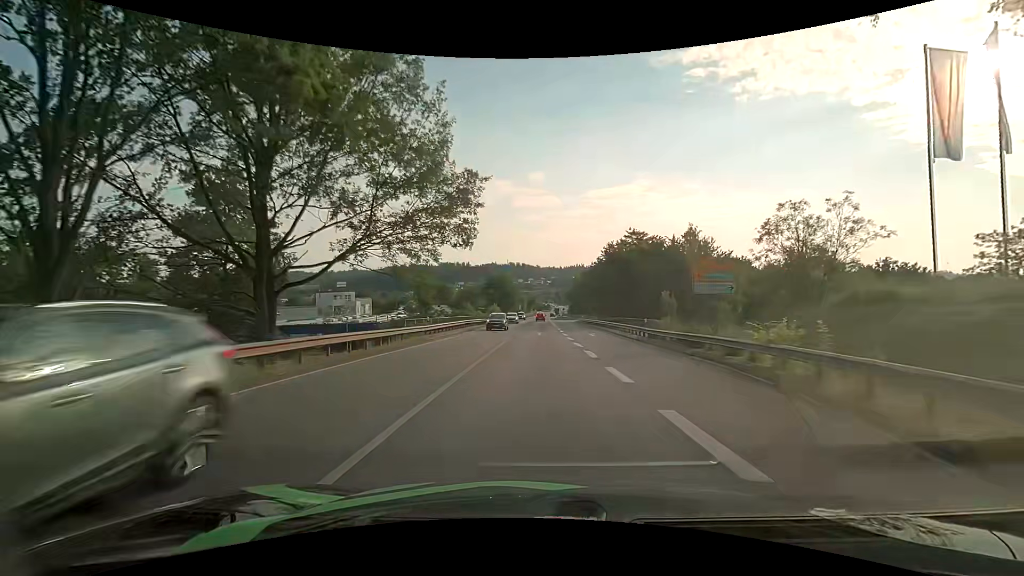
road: primary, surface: asphalt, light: Day
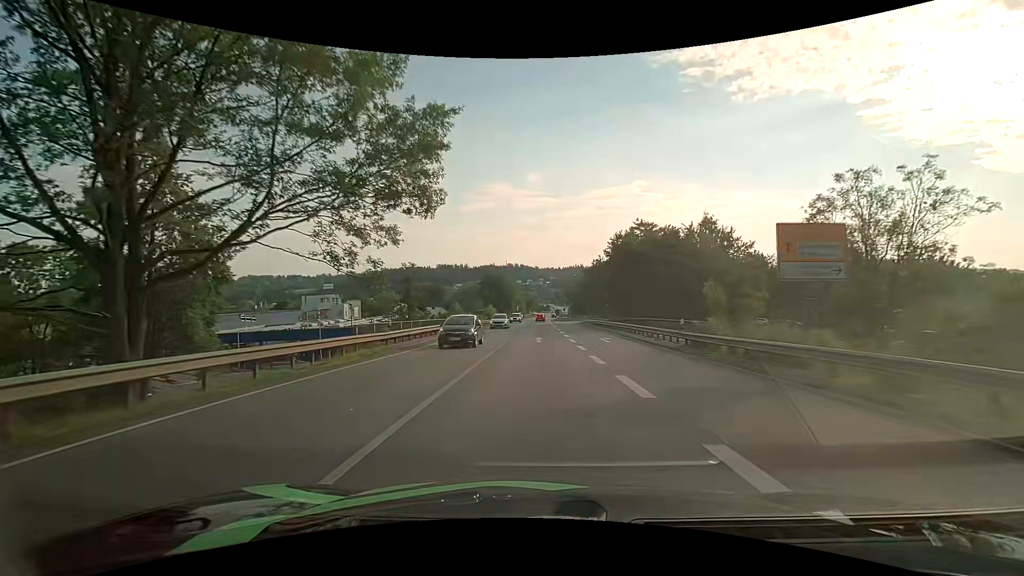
(0.0, +7.9) m; 0°
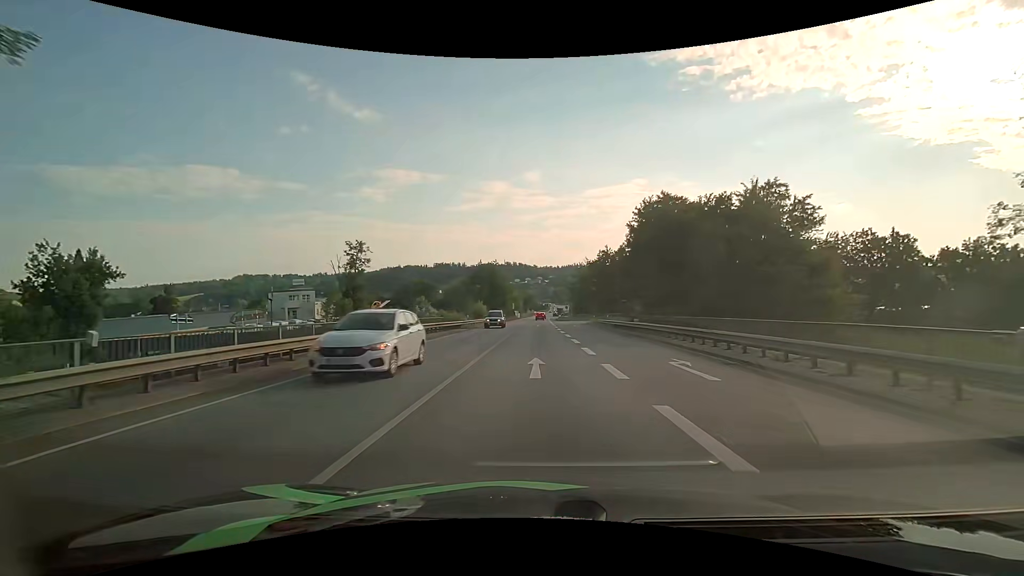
(0.0, +15.9) m; 0°
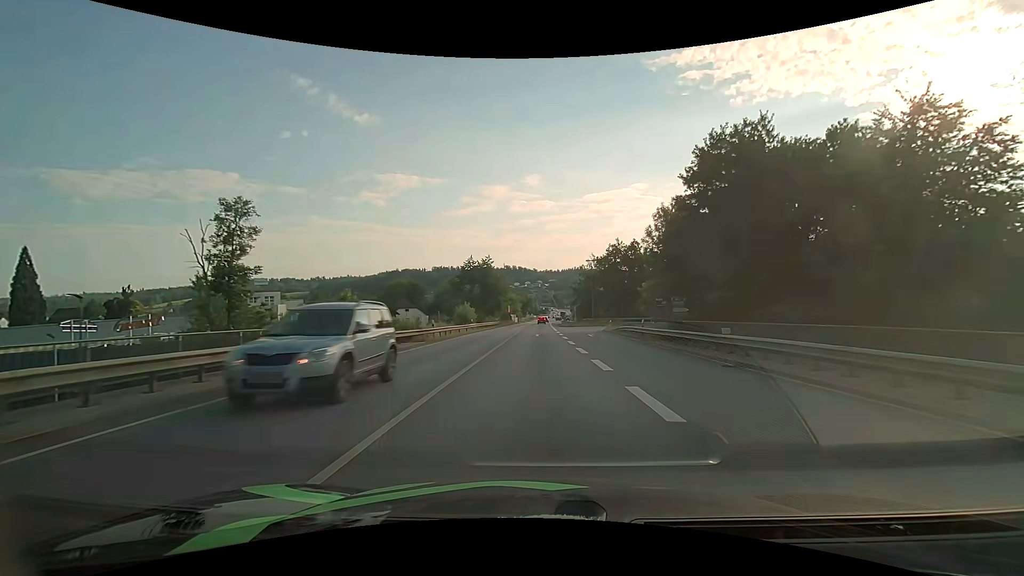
(0.0, +16.1) m; 0°
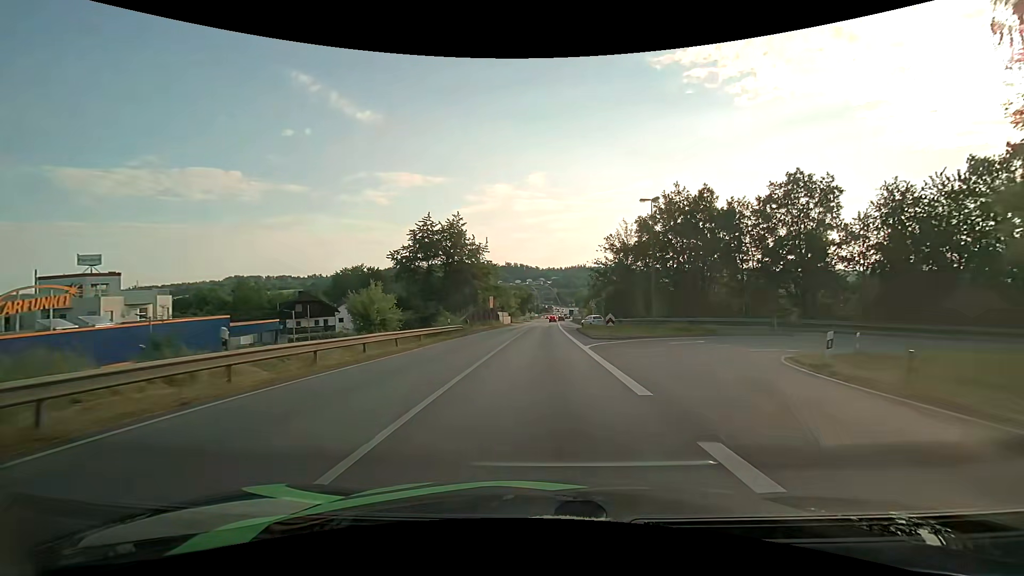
(-0.3, +40.2) m; 0°
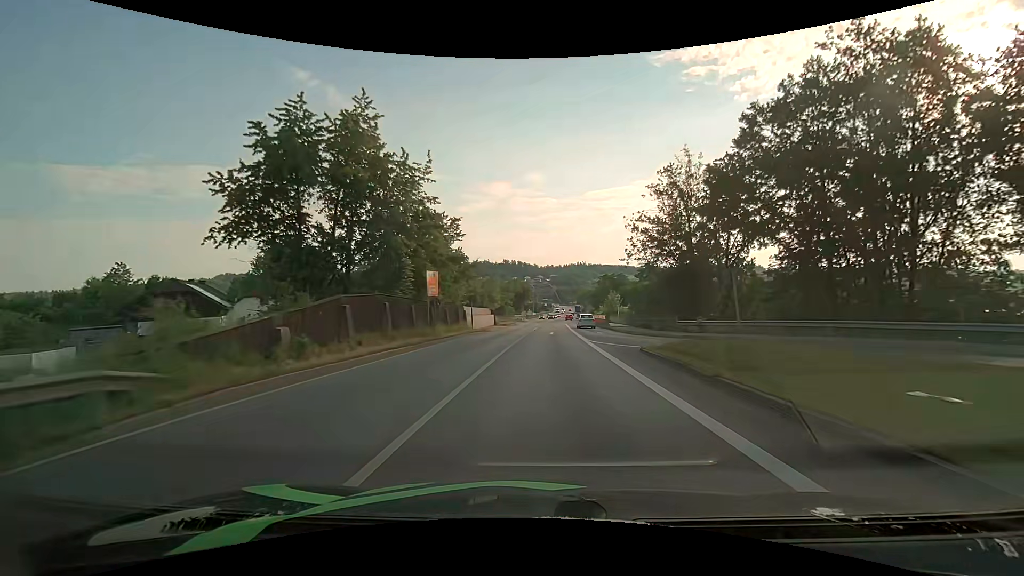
(0.0, +32.1) m; 0°
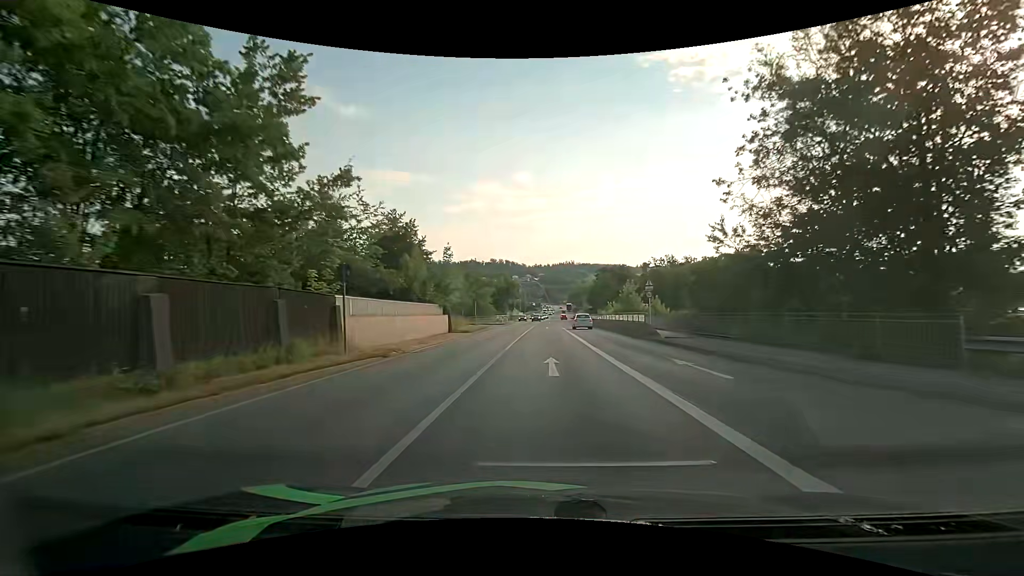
(+0.2, +24.0) m; +1°
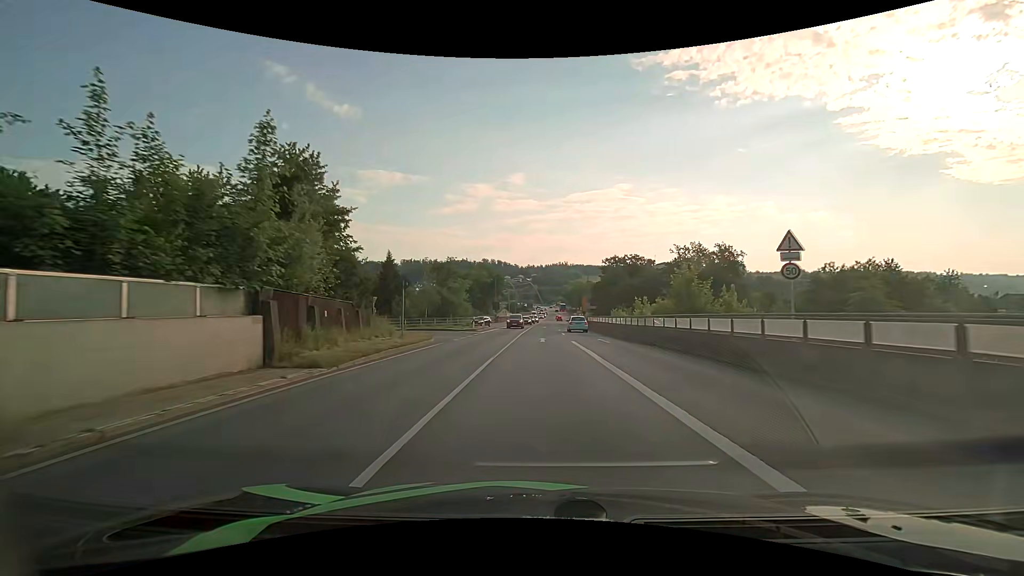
(+0.2, +23.5) m; +1°
(0, +10) (0, +20) (0, +30) (+1, +40) (+1, +50) (+2, +60) (+3, +70) (+3, +80) (+4, +90) (+5, +100) m
